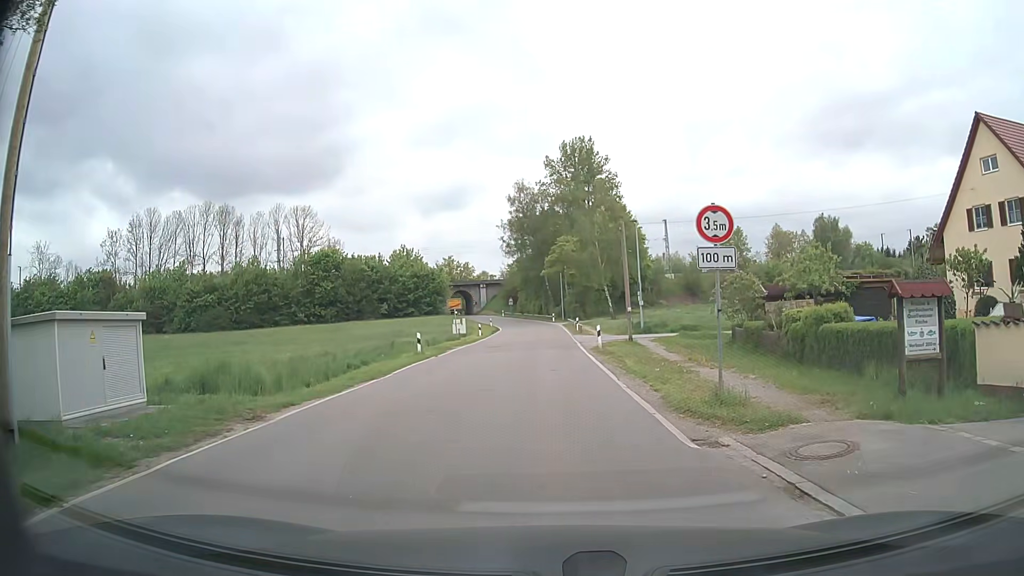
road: secondary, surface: asphalt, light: Day
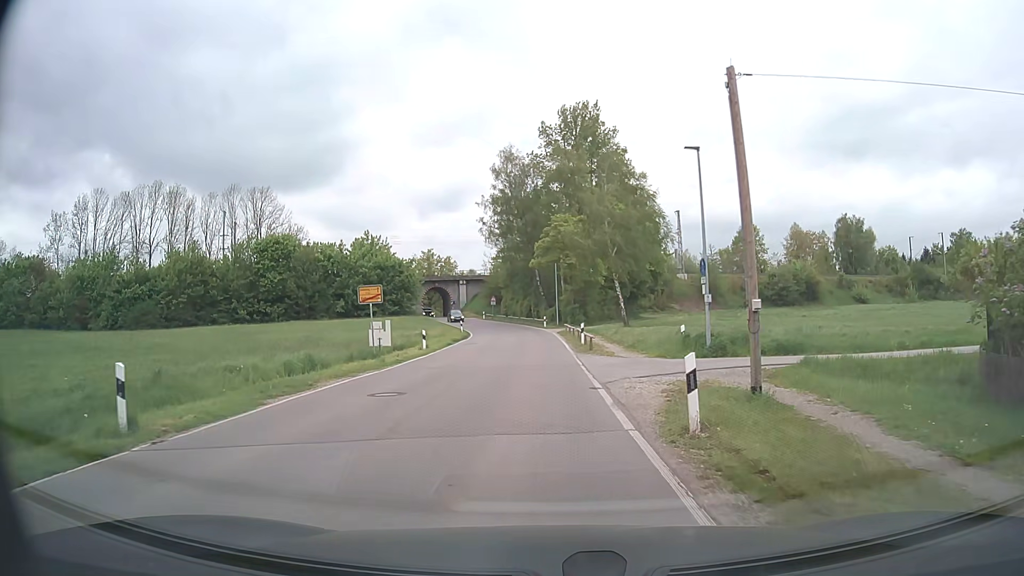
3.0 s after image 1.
(+0.2, +20.2) m; 0°
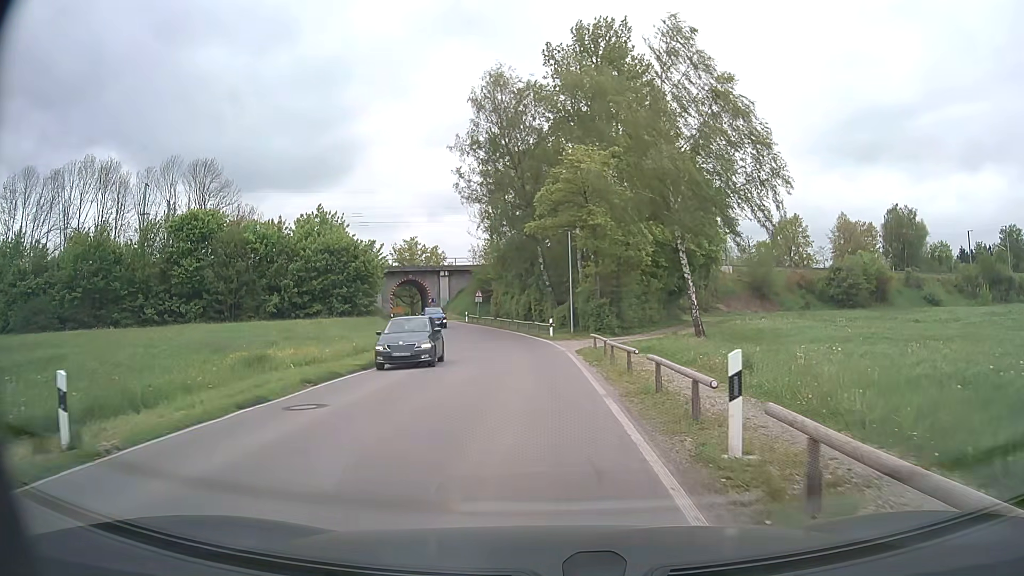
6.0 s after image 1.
(-0.1, +25.6) m; -1°
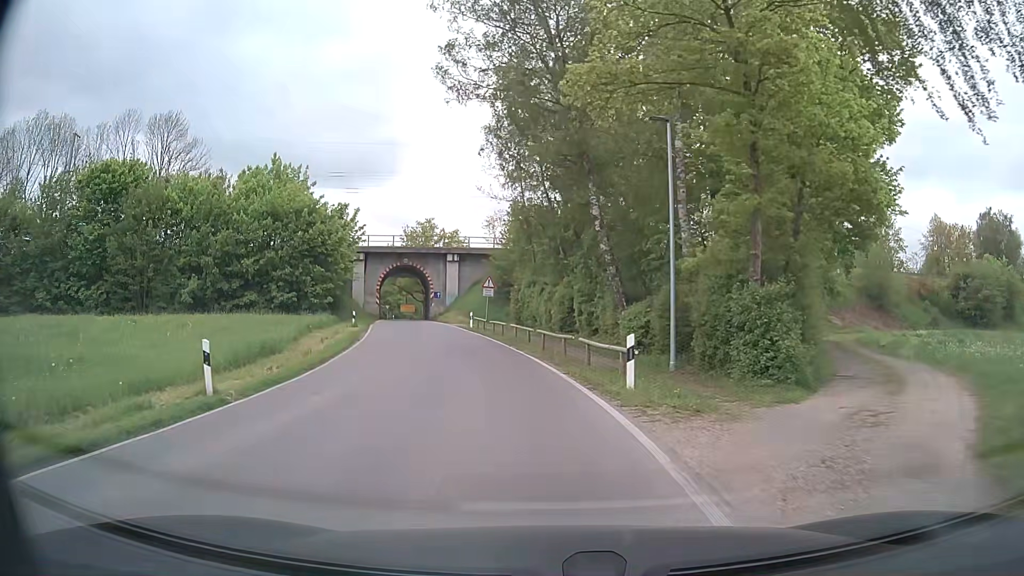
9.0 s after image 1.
(-0.4, +23.7) m; -4°
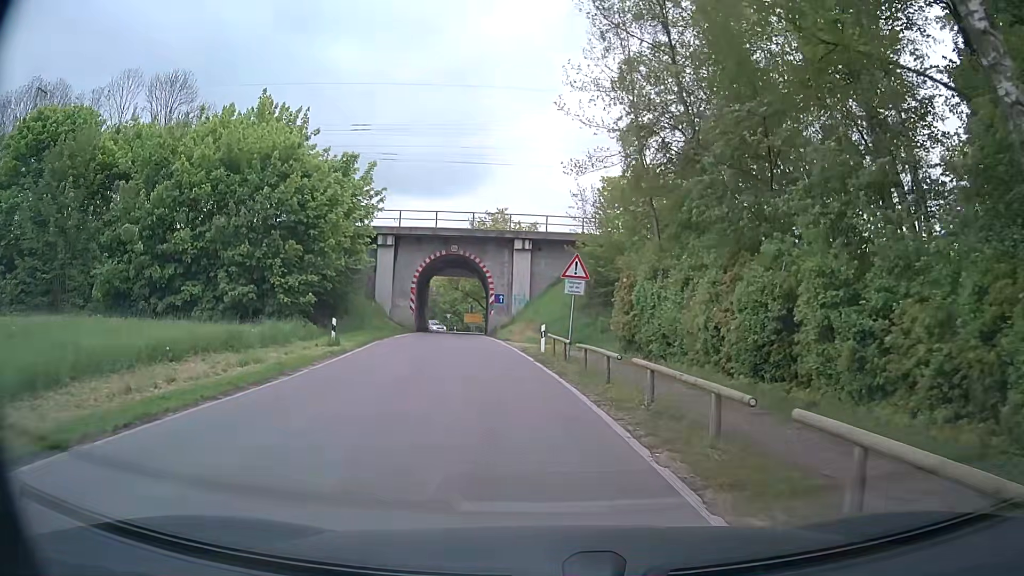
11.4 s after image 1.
(-1.3, +18.1) m; -7°
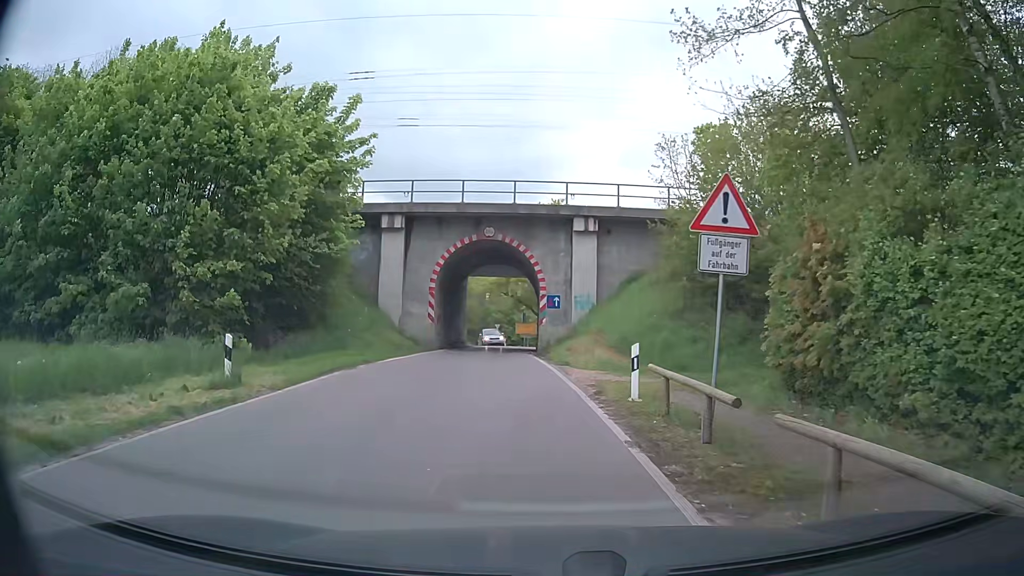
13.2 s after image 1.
(-0.4, +11.6) m; -6°
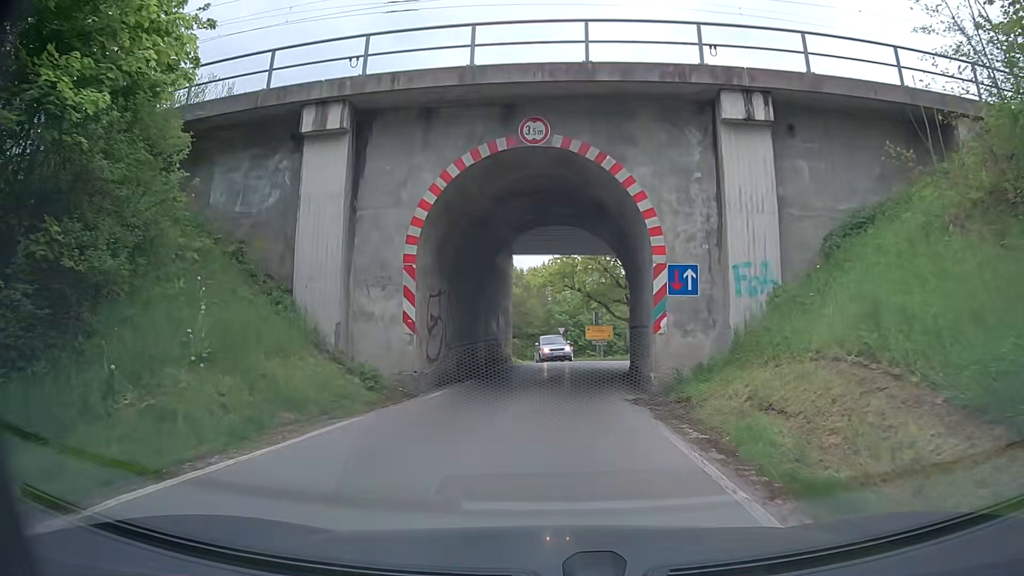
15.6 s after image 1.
(-0.7, +16.2) m; -5°
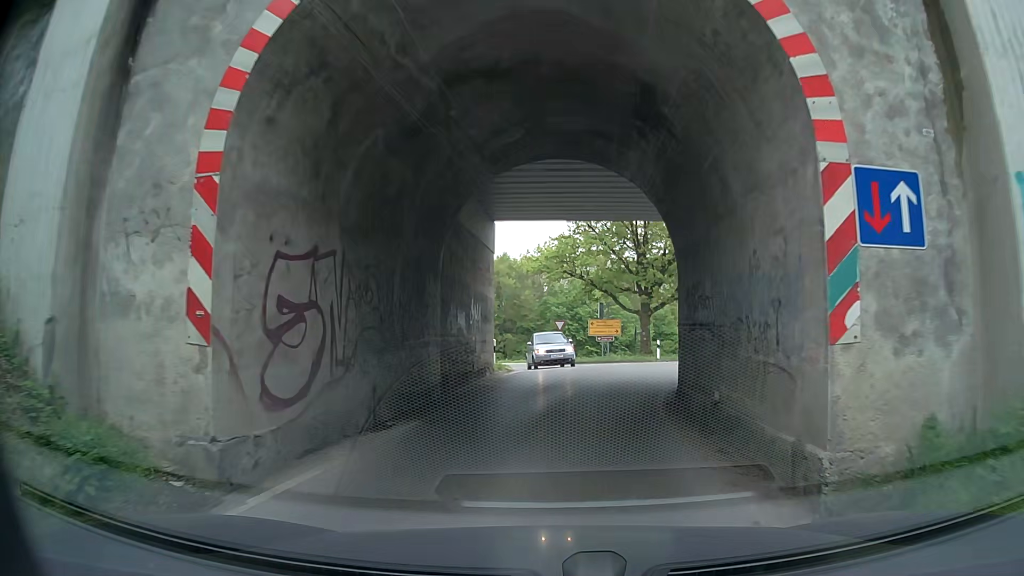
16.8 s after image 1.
(0.0, +8.1) m; +1°
(+1, +10) (+3, +20) (+8, +28) (+15, +35) (+25, +38) (+34, +40) (+44, +40) (+54, +39) (+64, +39) (+74, +39) m
